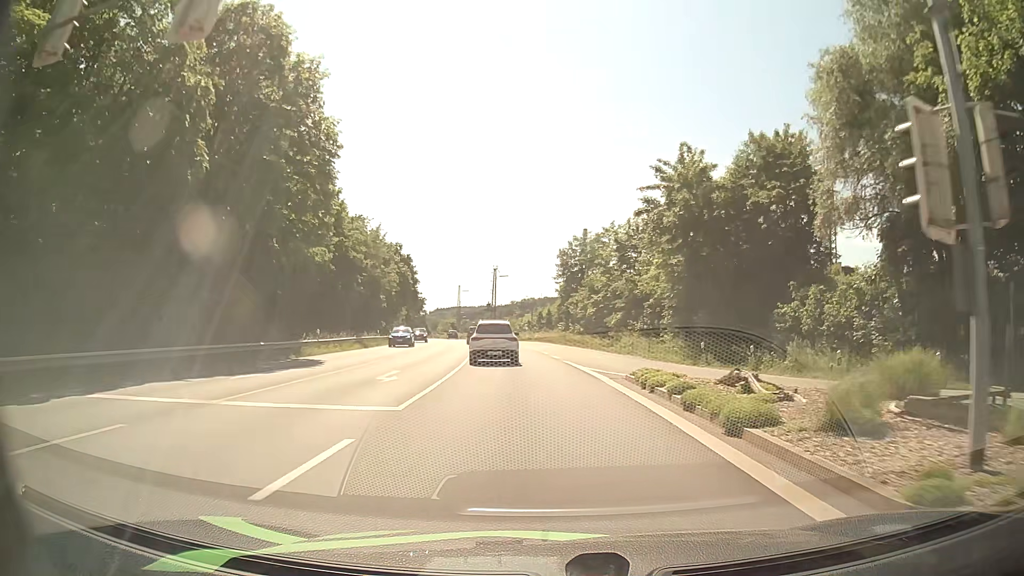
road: primary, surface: asphalt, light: Day
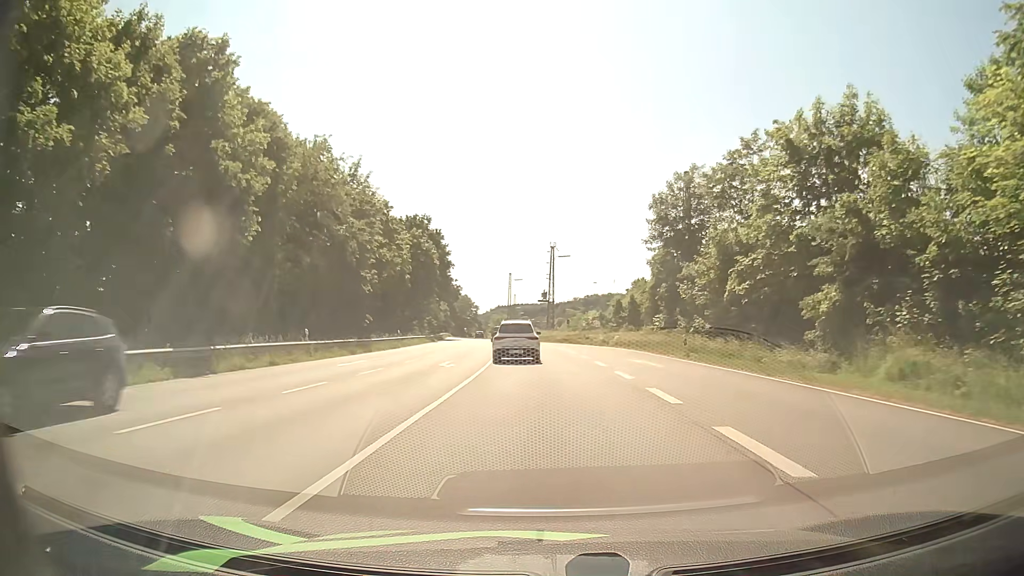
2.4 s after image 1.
(-1.6, +32.1) m; -5°
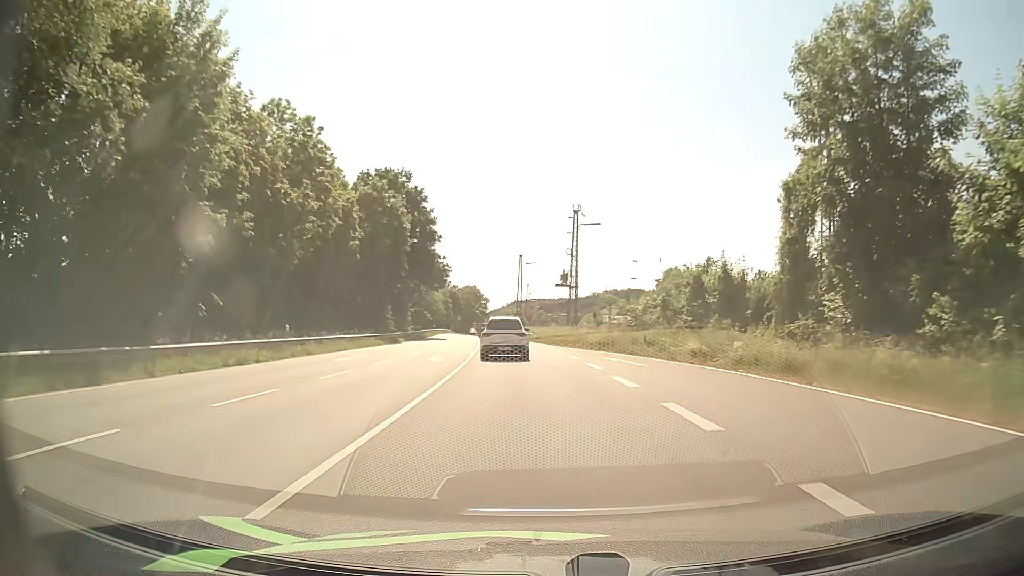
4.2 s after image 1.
(-0.3, +27.6) m; -1°
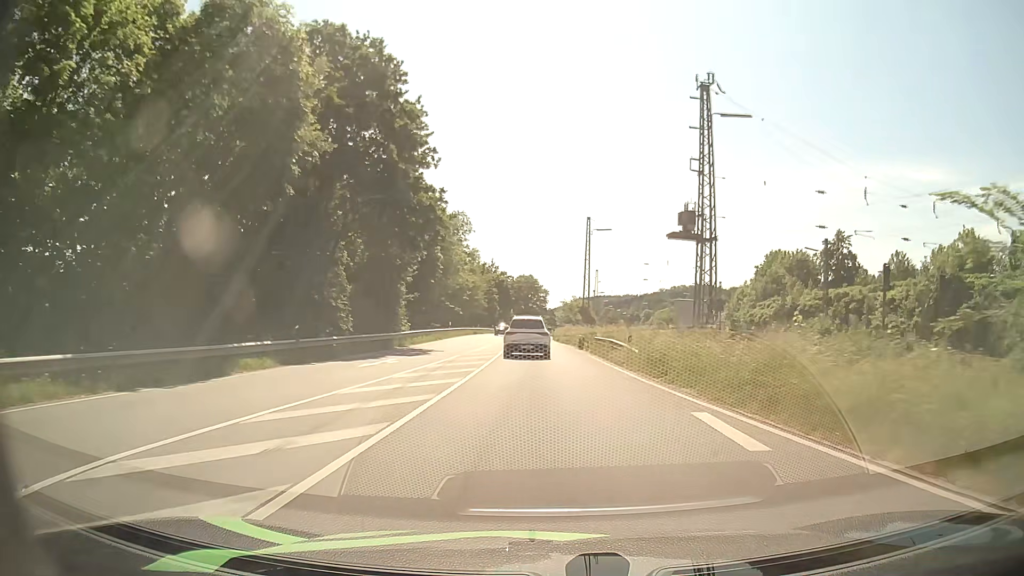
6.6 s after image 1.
(-1.7, +37.3) m; -5°
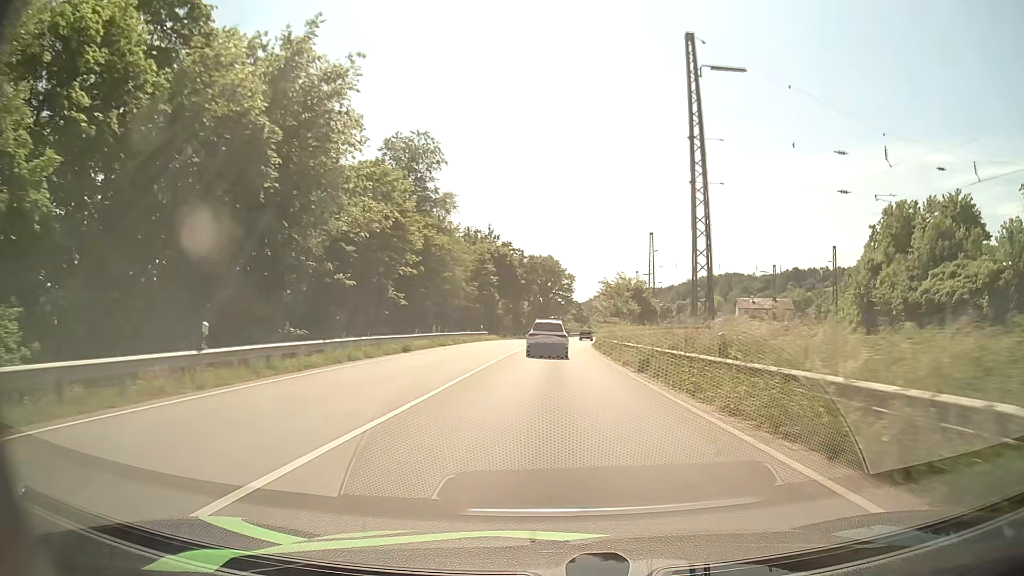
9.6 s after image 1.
(-1.2, +48.1) m; -2°
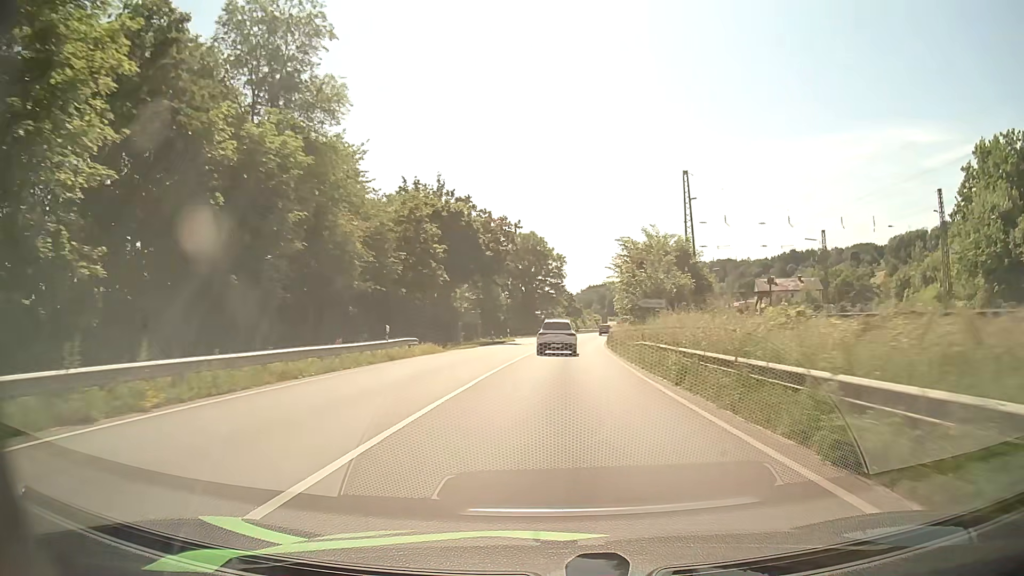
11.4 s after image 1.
(+0.2, +30.9) m; +1°
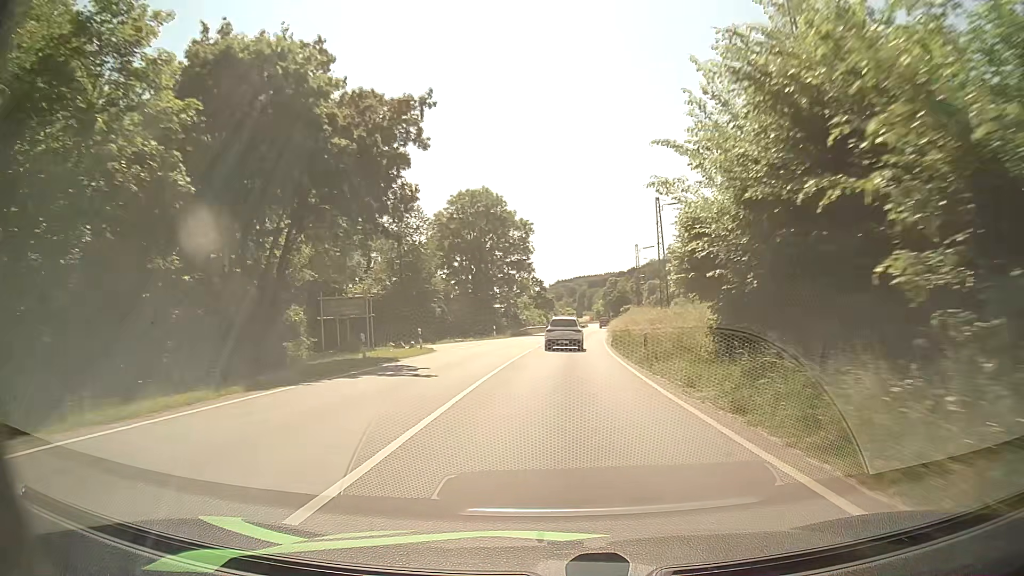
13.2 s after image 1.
(+0.7, +32.4) m; +3°
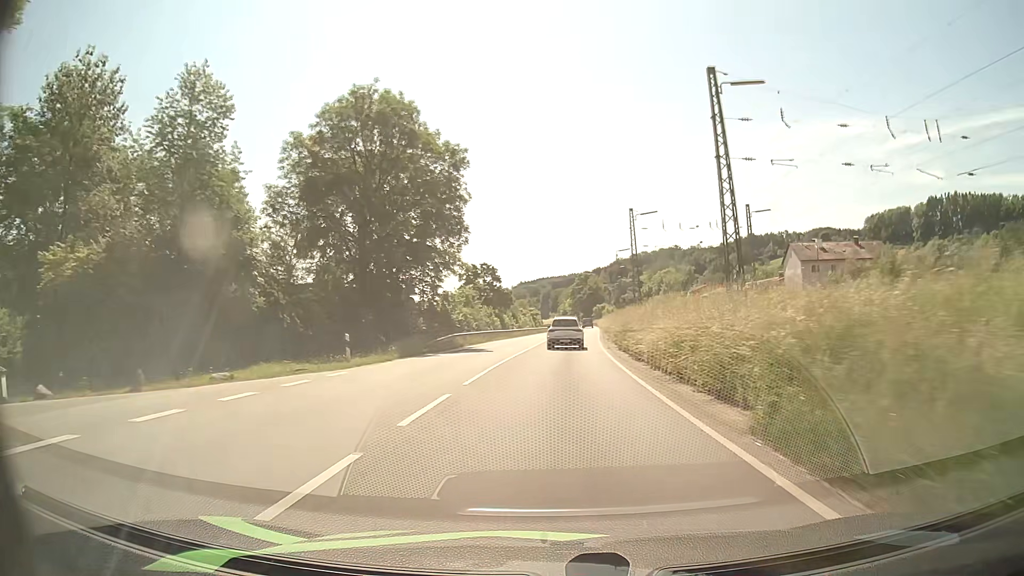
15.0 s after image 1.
(+0.9, +33.9) m; +3°
(0, +10) (0, +20) (+1, +30) (+1, +40) (+2, +50) (+3, +60) (+3, +70) (+4, +80) (+5, +90) (+5, +100) m
